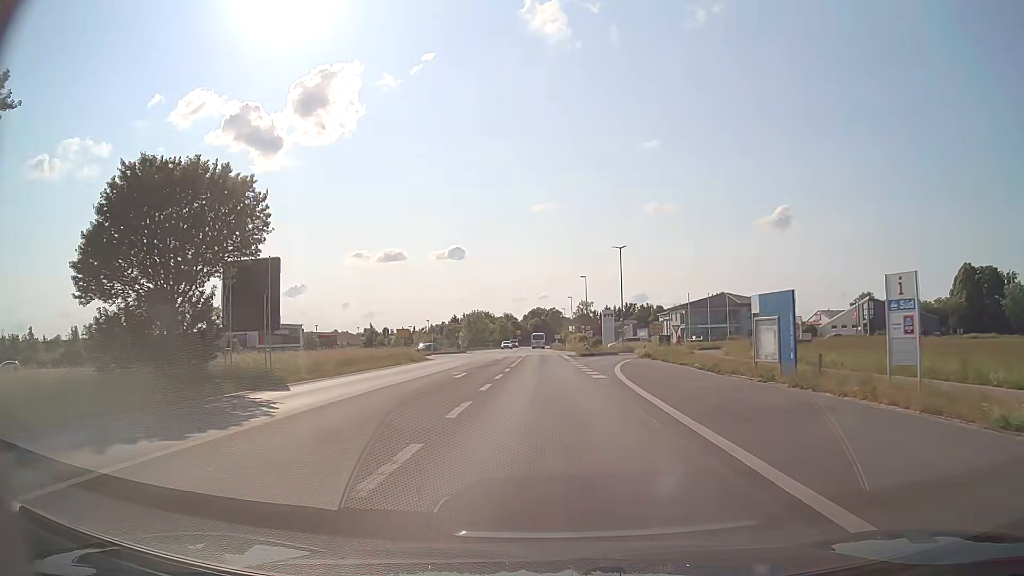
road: tertiary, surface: asphalt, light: Day
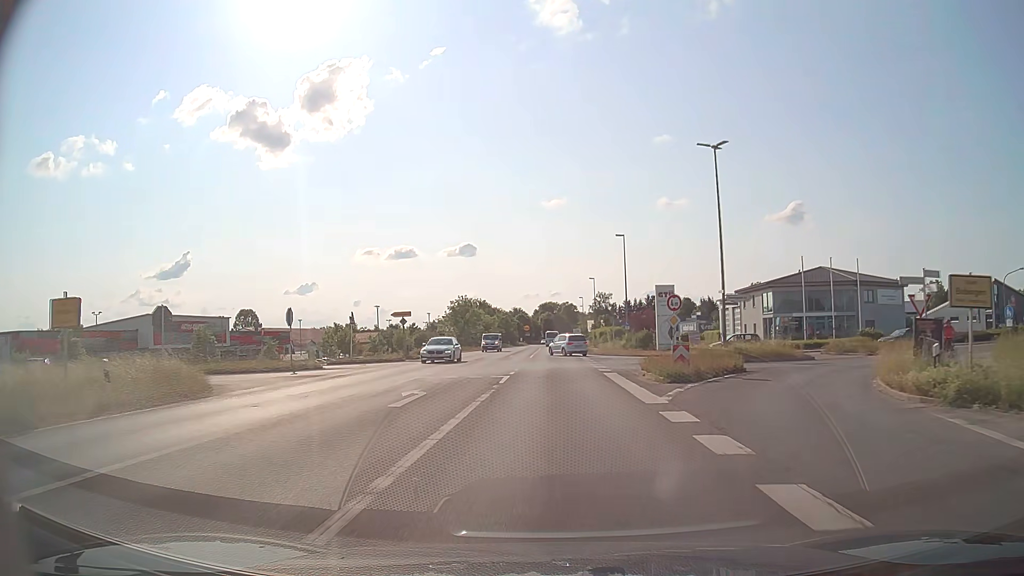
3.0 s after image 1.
(-0.1, +37.6) m; -1°
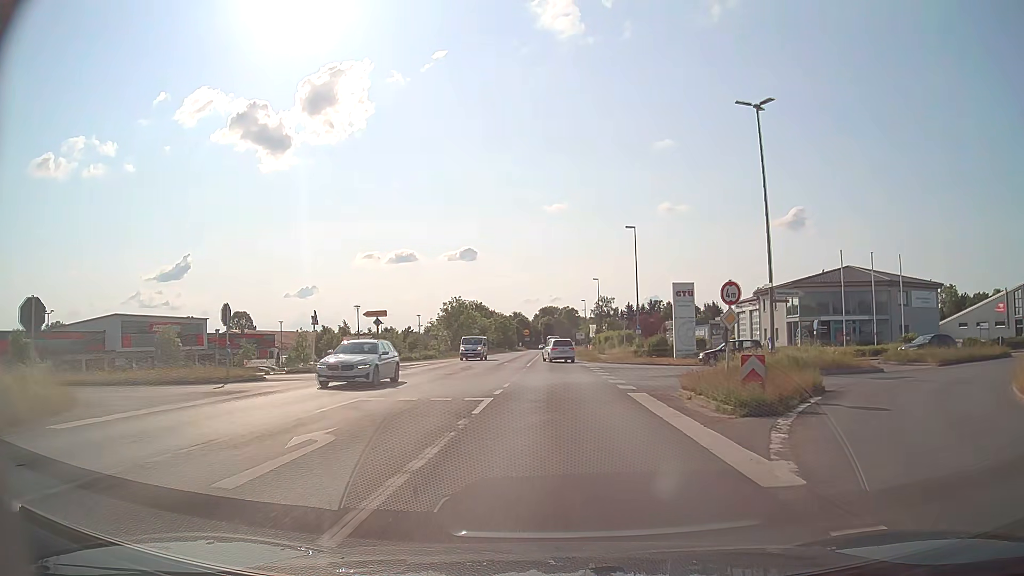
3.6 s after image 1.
(0.0, +7.4) m; 0°
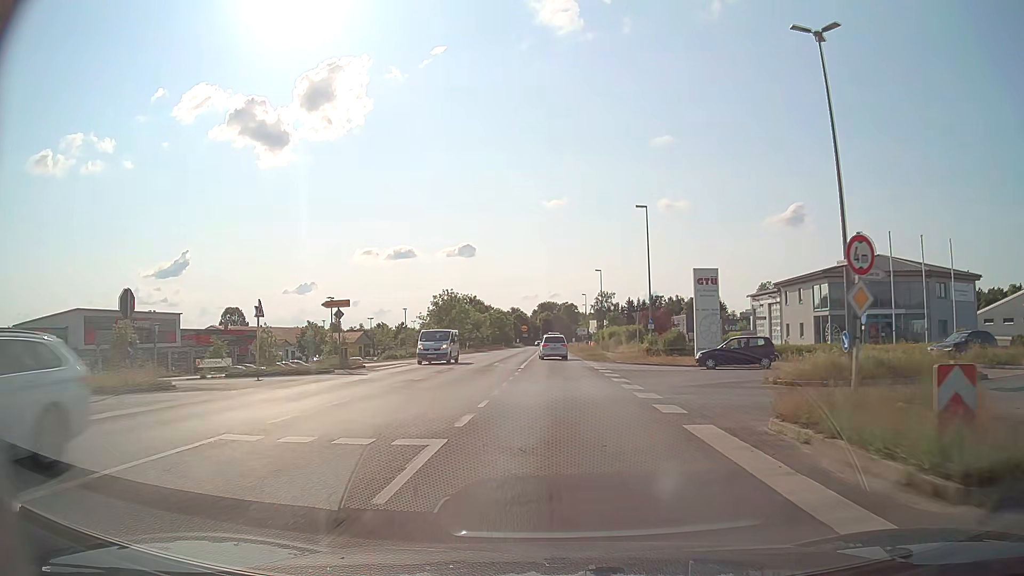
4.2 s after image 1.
(0.0, +7.3) m; +1°
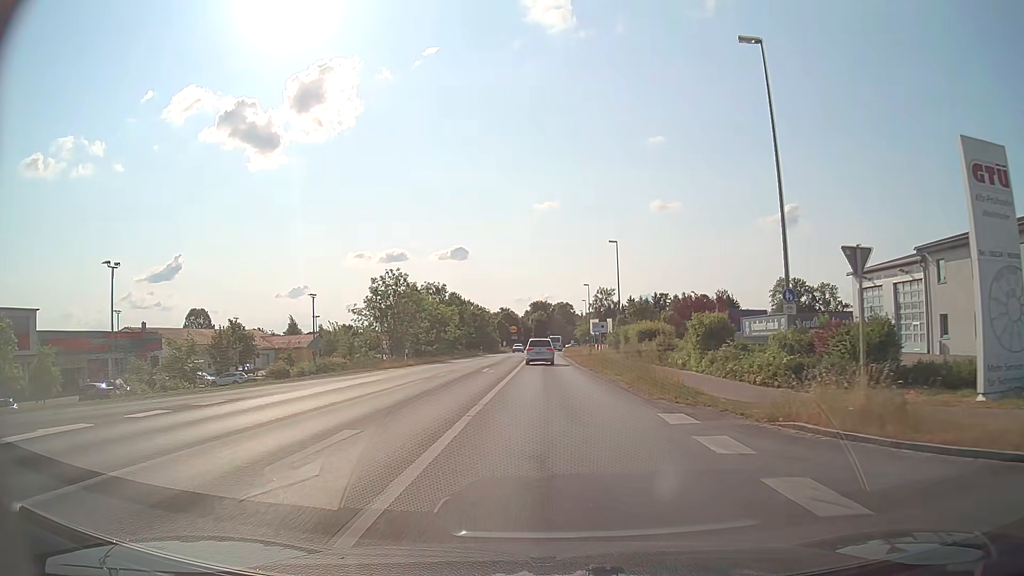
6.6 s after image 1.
(0.0, +28.7) m; 0°
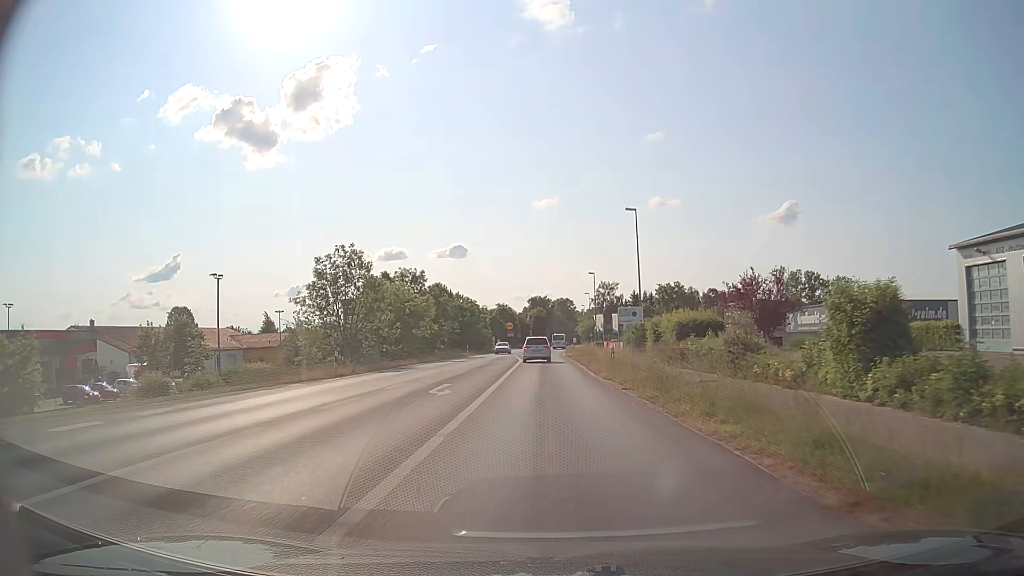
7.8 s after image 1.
(0.0, +14.6) m; 0°
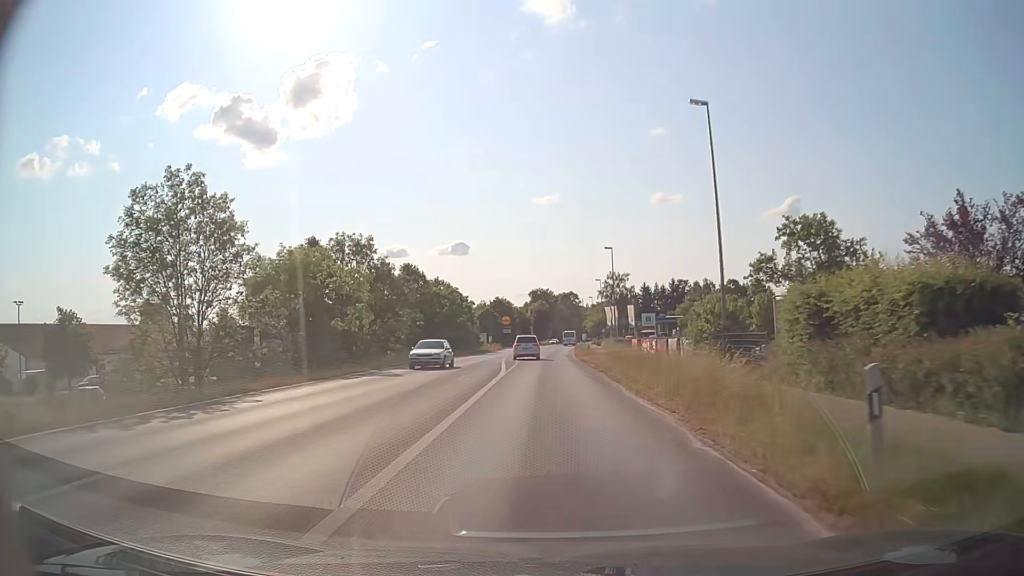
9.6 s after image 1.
(-0.2, +22.4) m; -1°
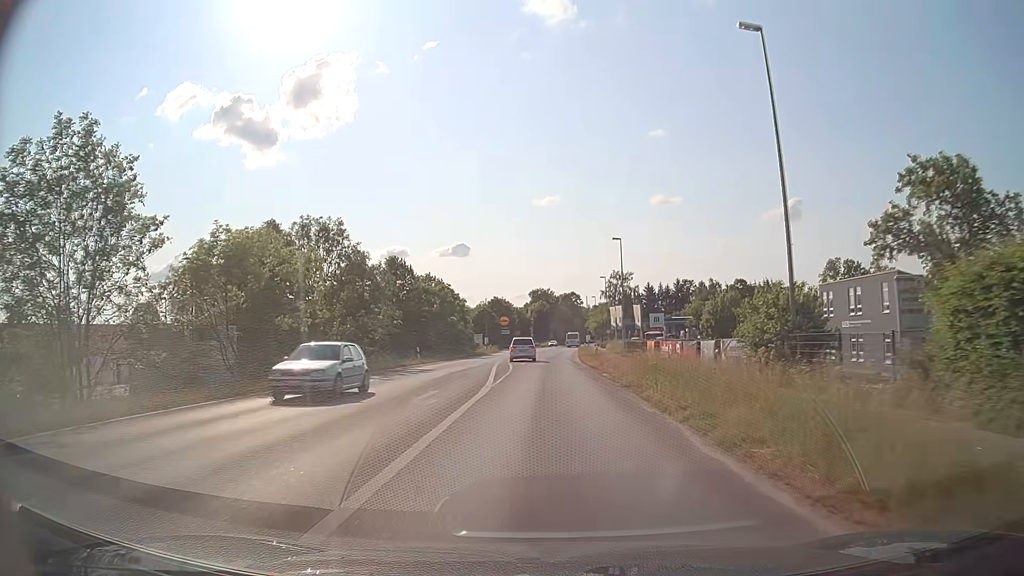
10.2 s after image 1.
(0.0, +7.6) m; 0°
(0, +10) (0, +20) (0, +30) (+1, +40) (+1, +50) (+1, +60) (+2, +70) (+2, +80) (+3, +90) (+4, +100) m
